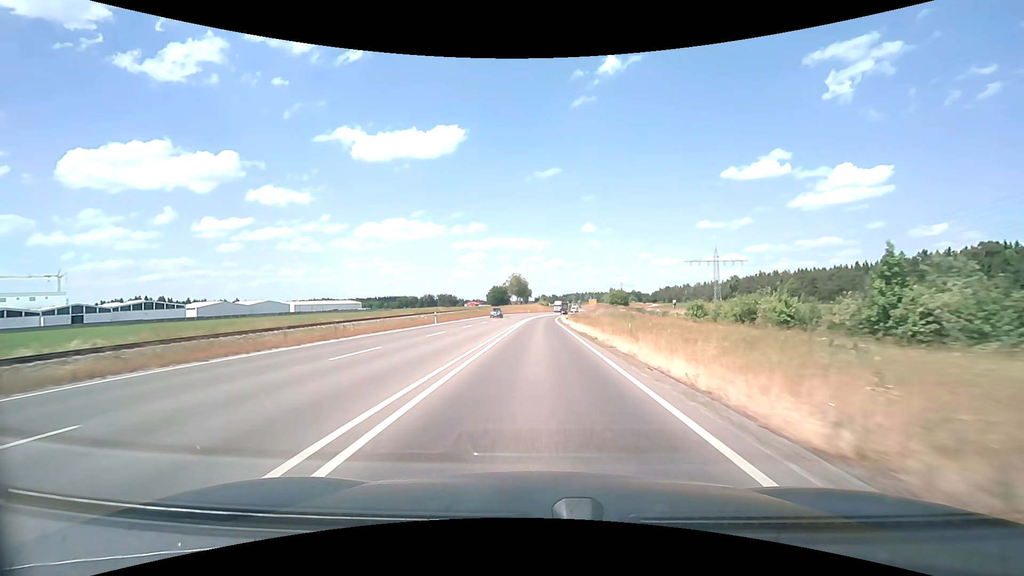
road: trunk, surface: asphalt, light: Day
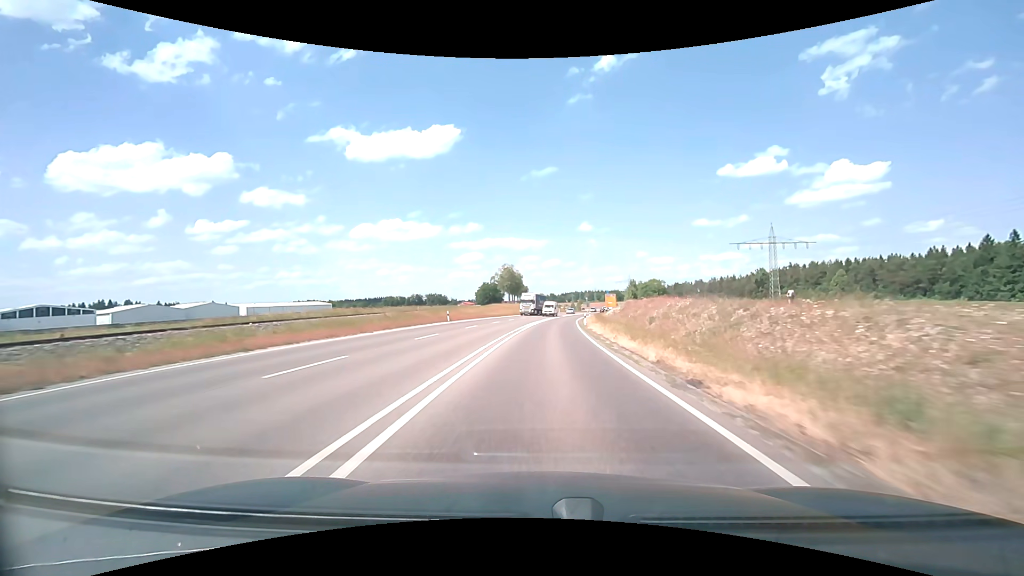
(0.0, +51.8) m; 0°
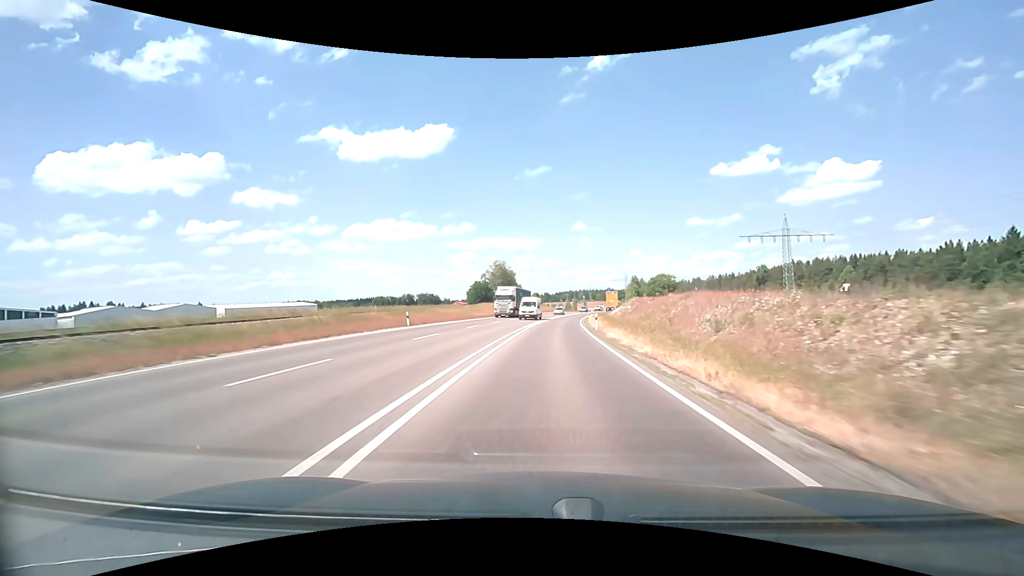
(+0.1, +13.1) m; +1°
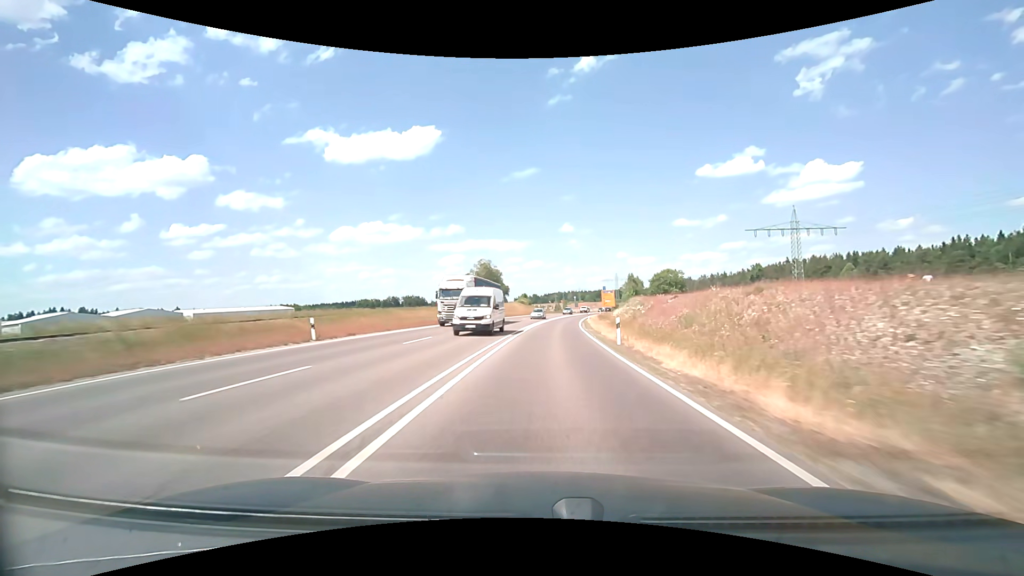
(+0.2, +13.2) m; +1°
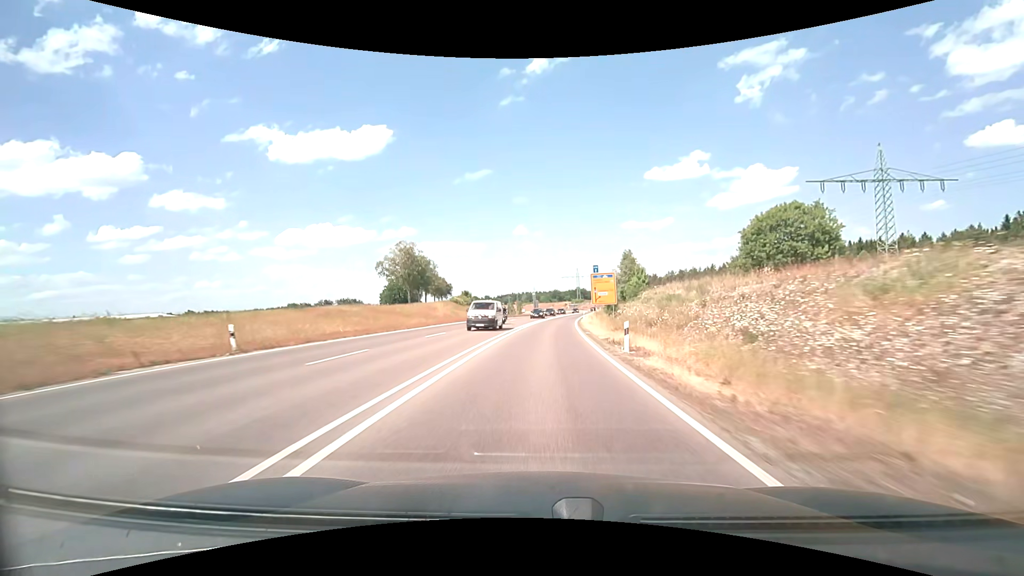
(+2.6, +54.1) m; +5°
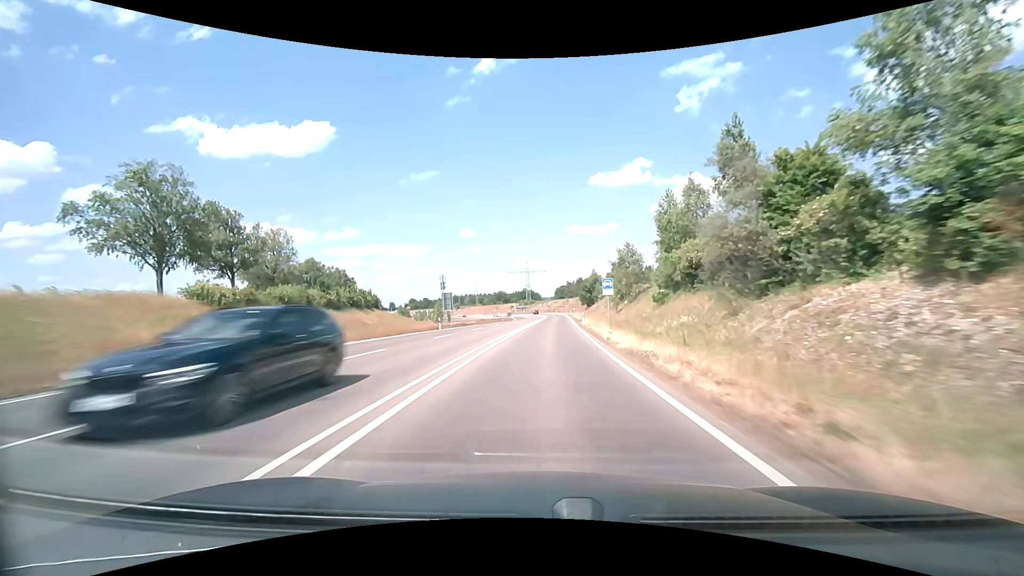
(+3.6, +69.9) m; +6°
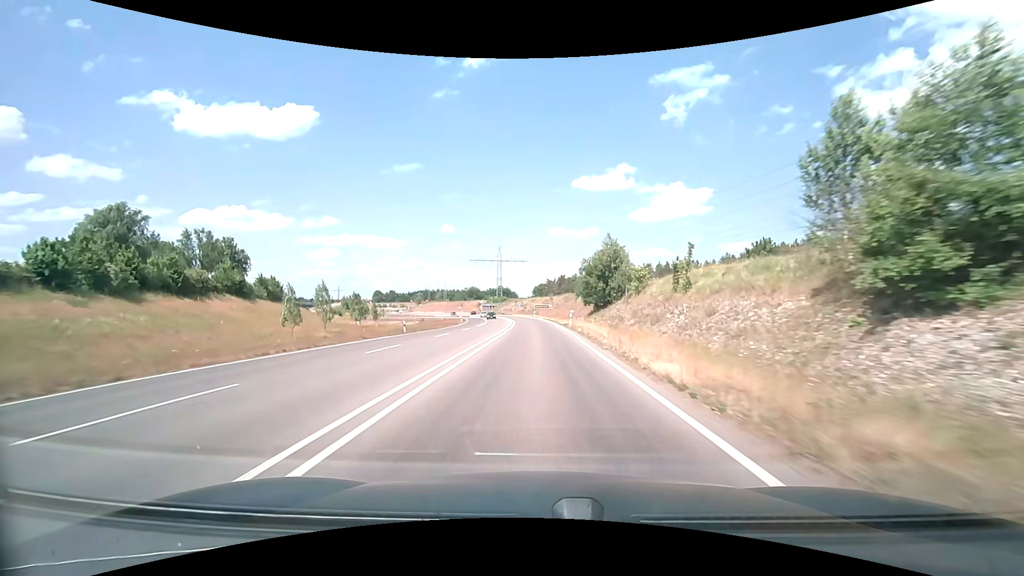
(+1.9, +56.7) m; +3°
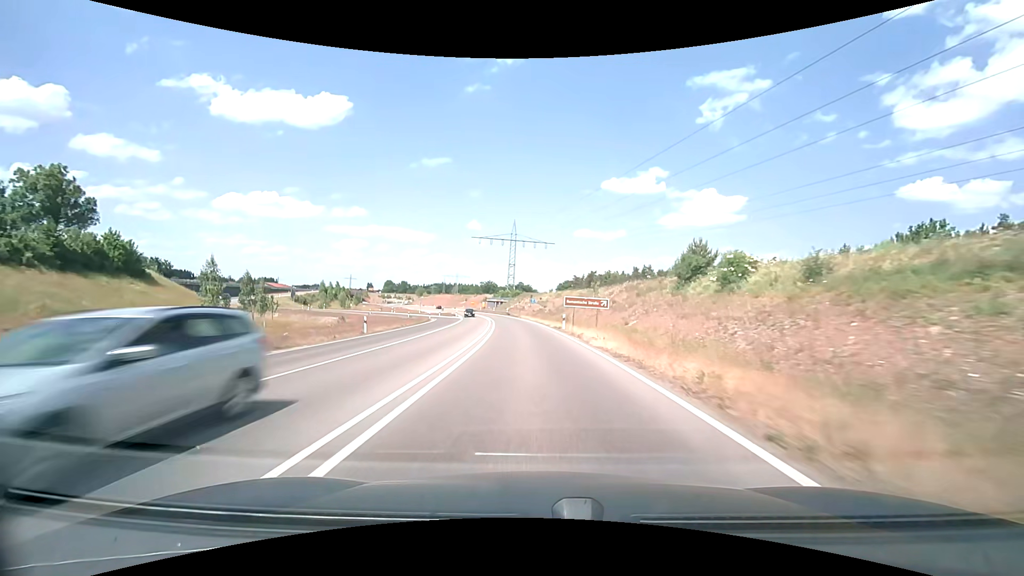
(-0.9, +57.0) m; -3°
(0, +10) (0, +20) (-1, +30) (-2, +40) (-2, +50) (-3, +60) (-5, +70) (-6, +80) (-8, +90) (-10, +99) m
